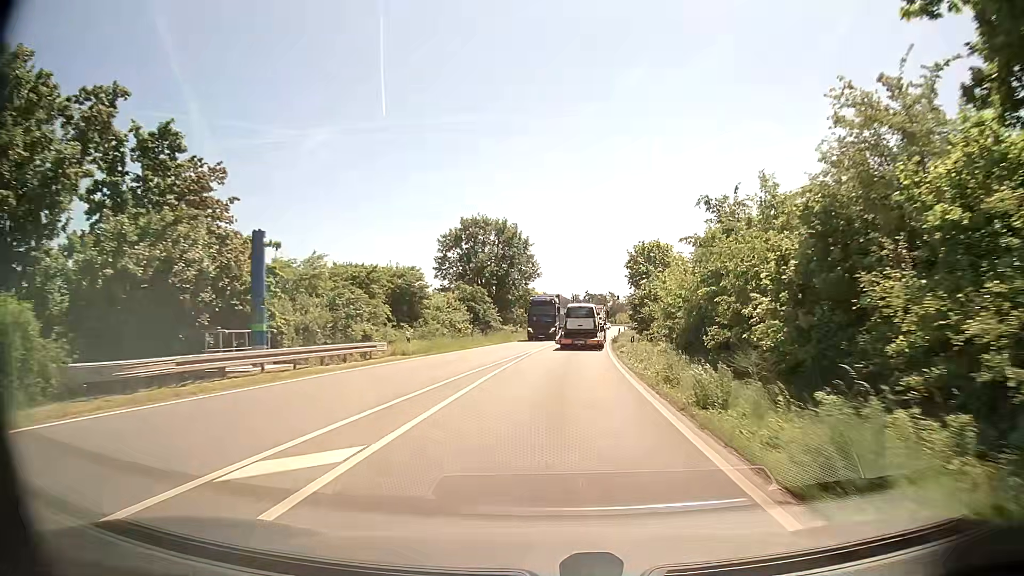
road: primary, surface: asphalt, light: Day
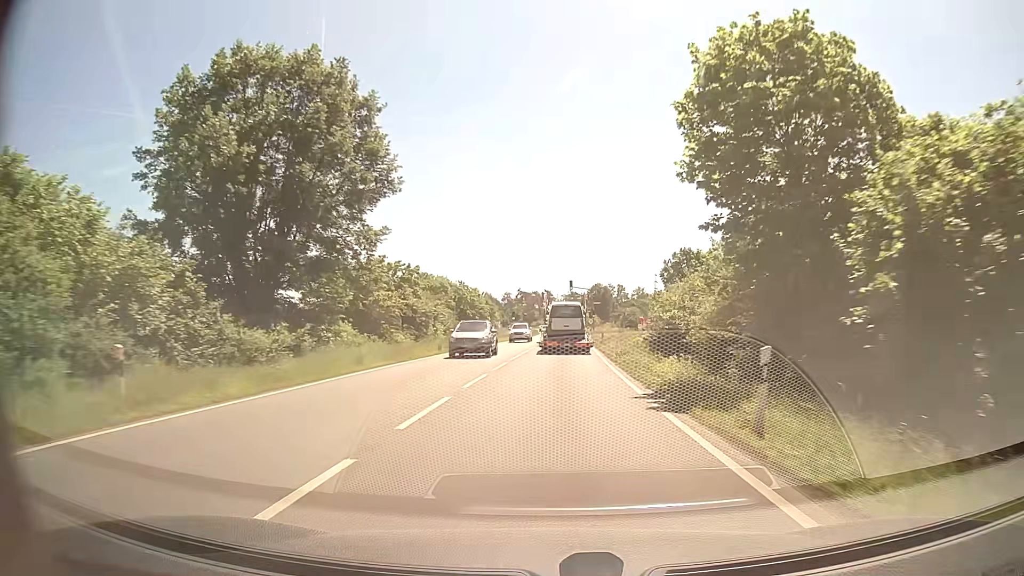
(+2.8, +49.4) m; +6°
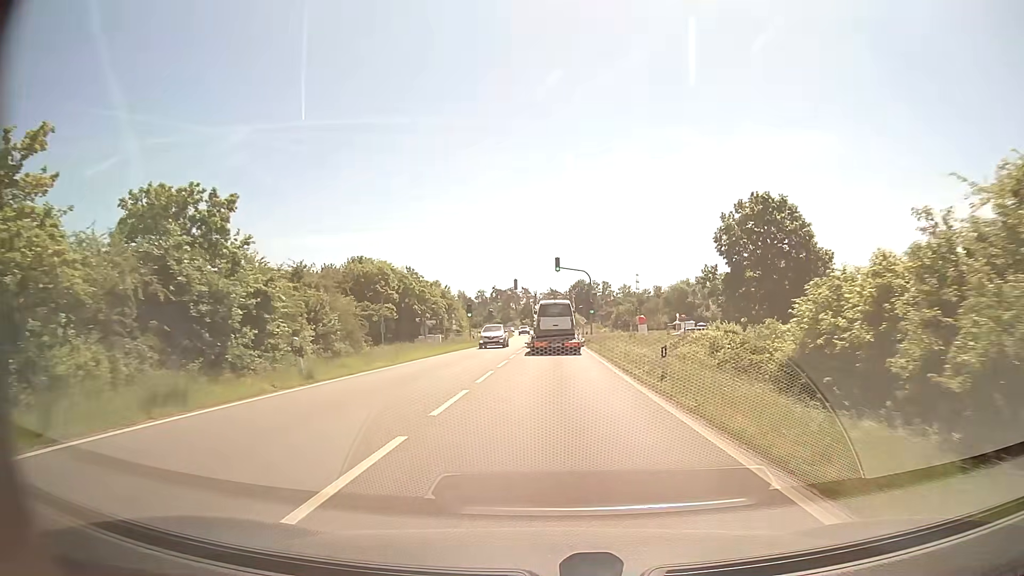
(+0.4, +28.8) m; +2°
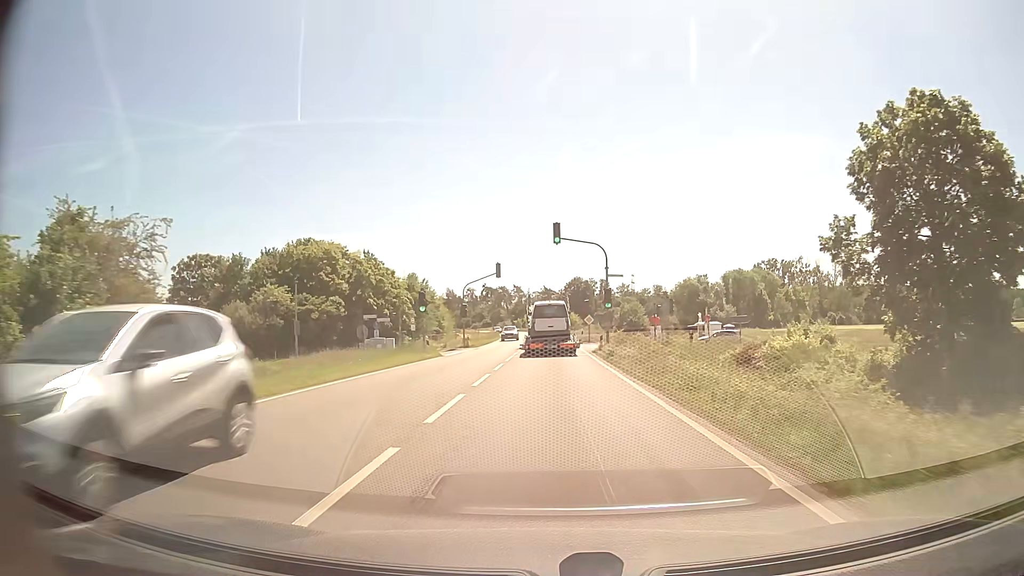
(+0.1, +18.8) m; 0°
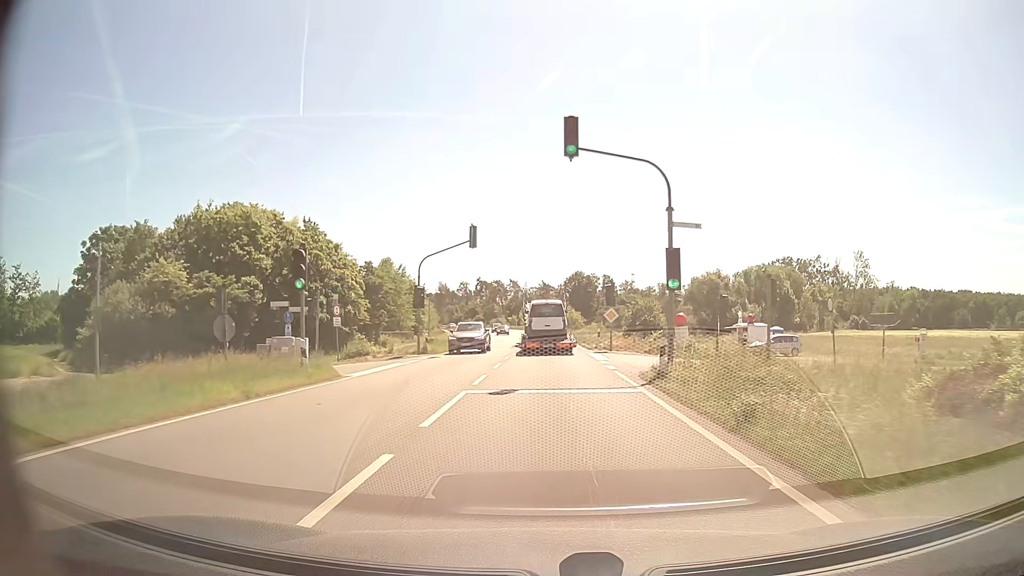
(0.0, +18.5) m; 0°
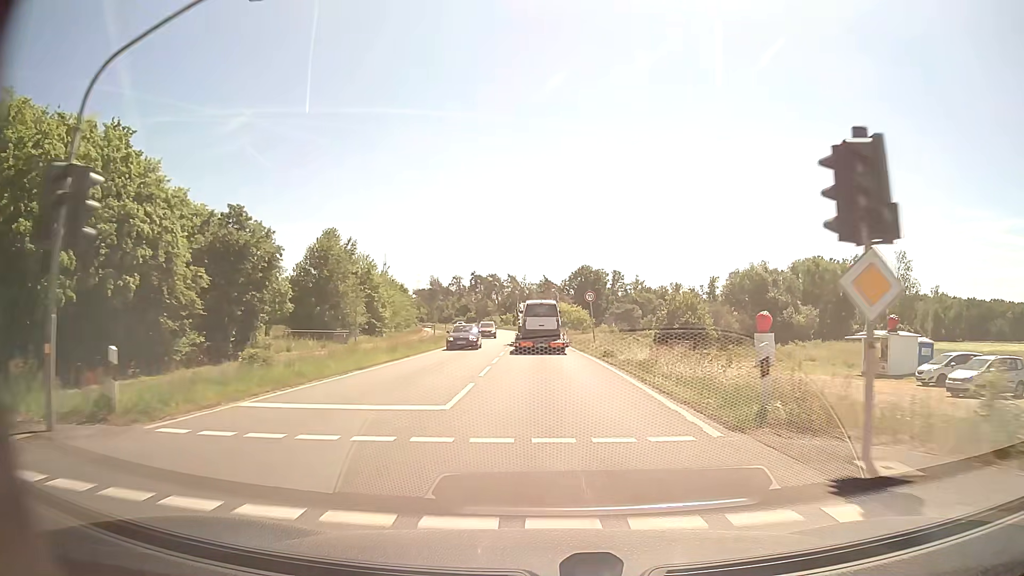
(0.0, +27.6) m; 0°
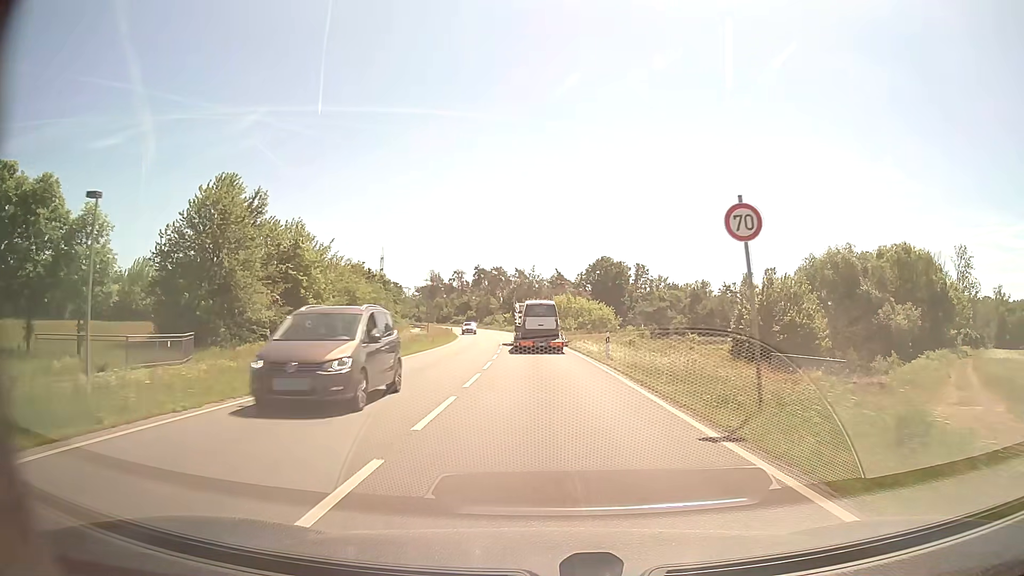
(-0.2, +27.4) m; -1°
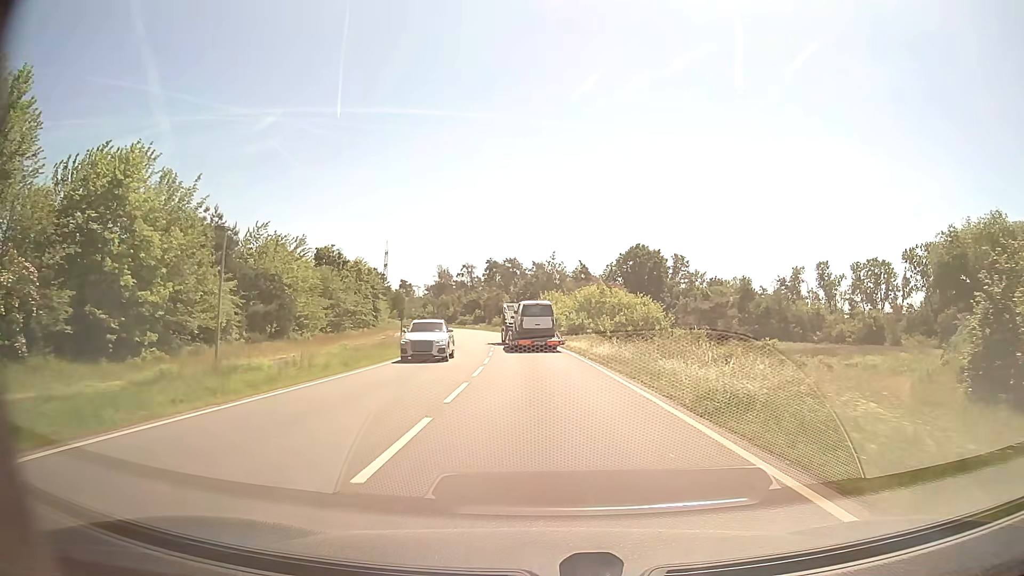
(-0.4, +27.2) m; -2°
(0, +10) (0, +20) (-1, +30) (-1, +40) (-2, +50) (-3, +60) (-4, +70) (-6, +80) (-8, +90) (-10, +99) m
